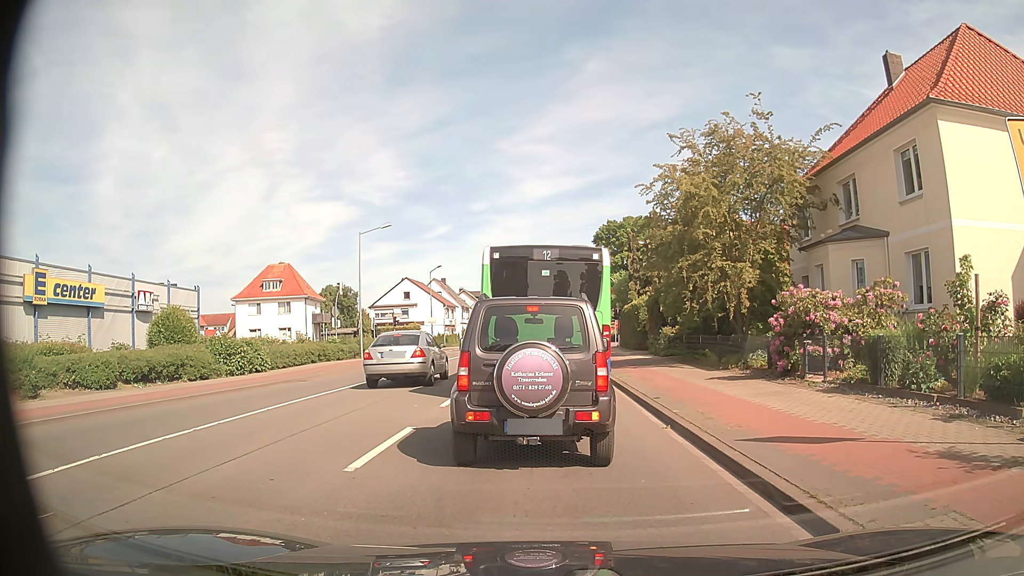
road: secondary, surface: asphalt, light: Day
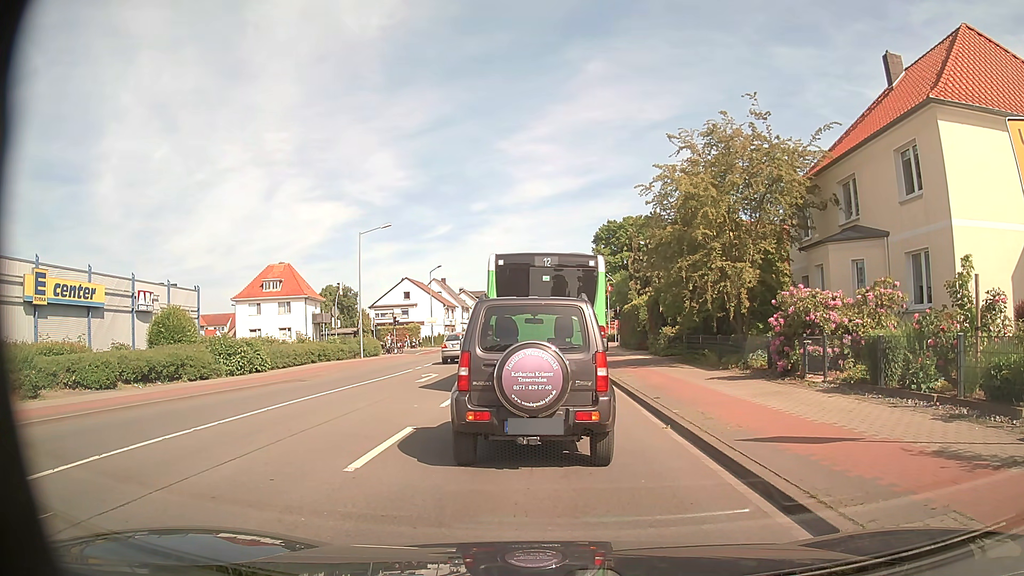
(0.0, 0.0) m; 0°
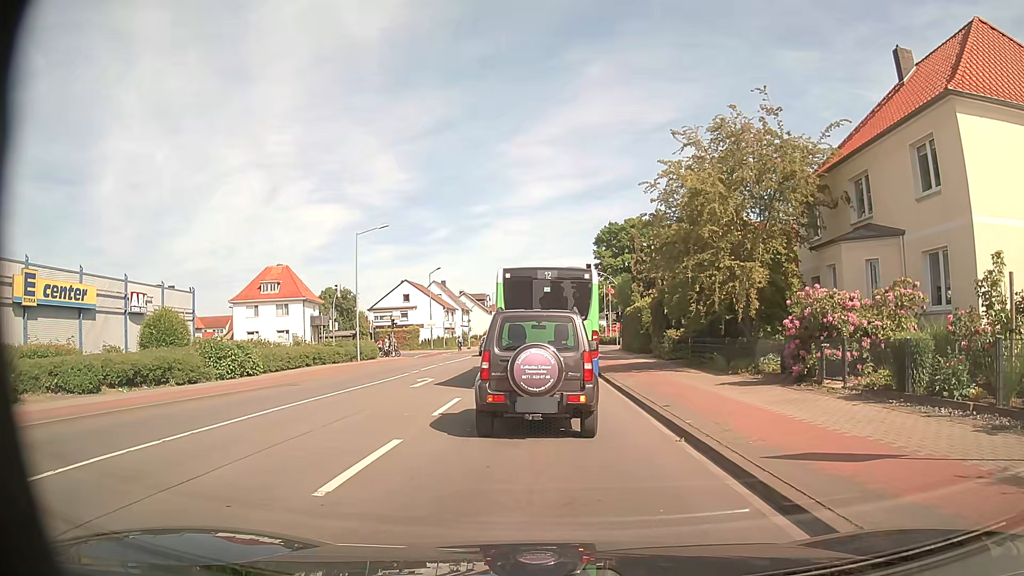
(0.0, +1.0) m; 0°
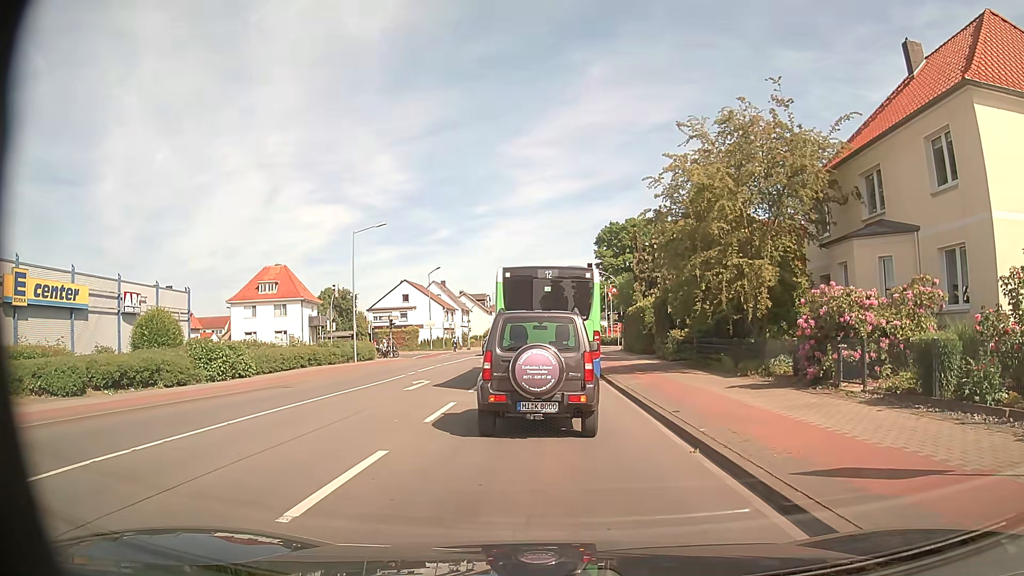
(0.0, +0.9) m; -1°
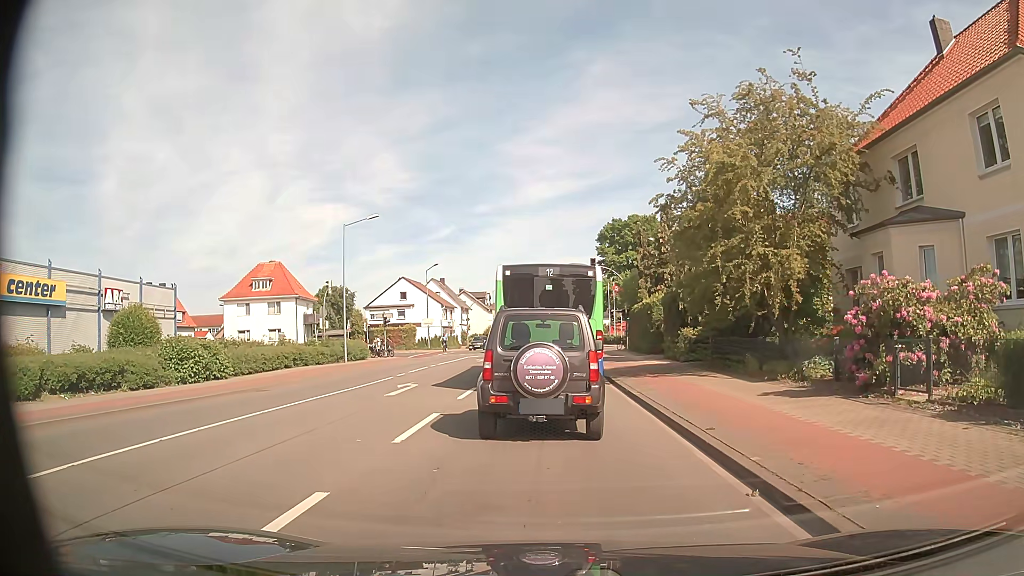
(+0.1, +2.3) m; +2°
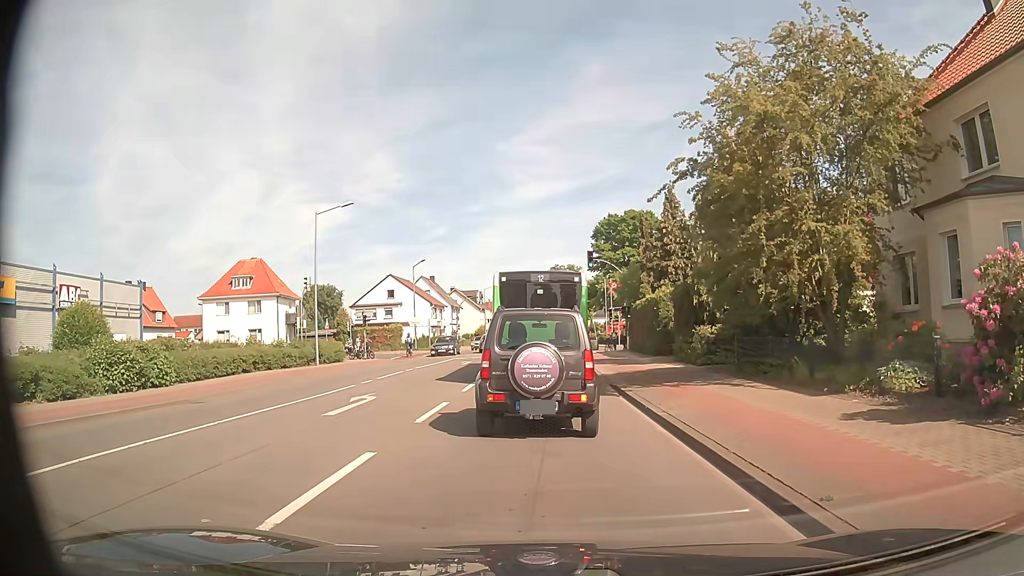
(-0.1, +4.1) m; 0°
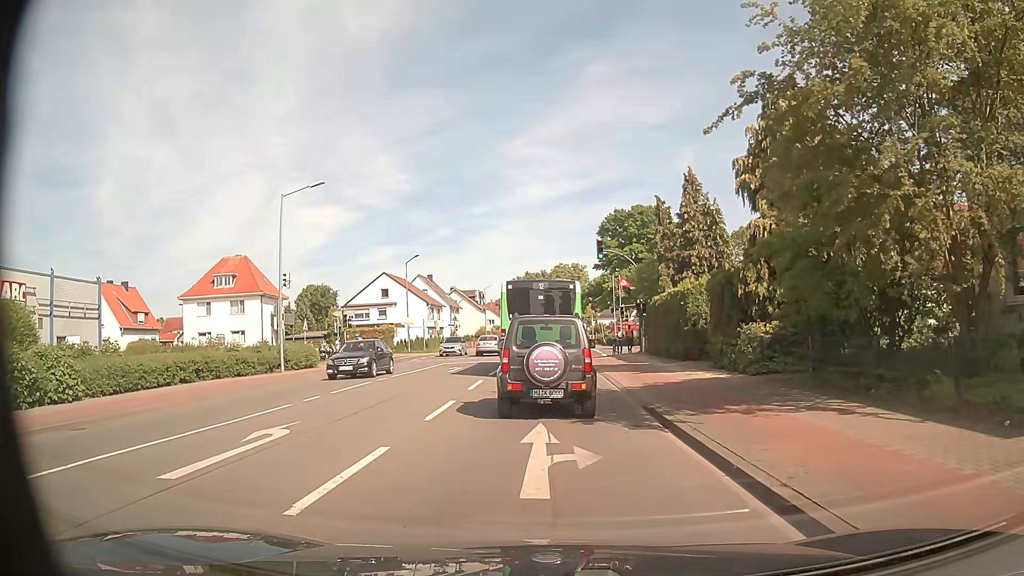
(-0.1, +5.6) m; -1°
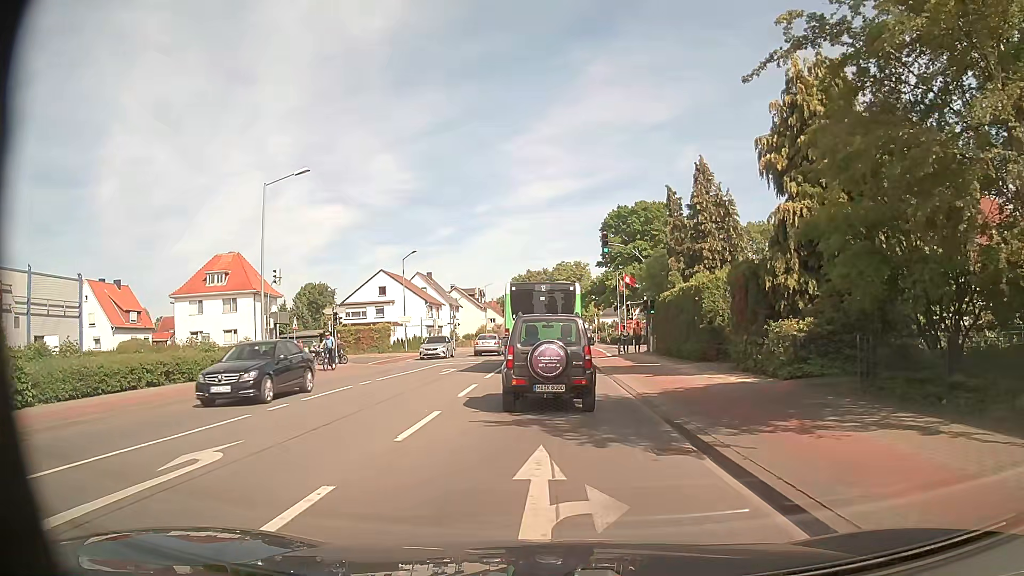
(0.0, +2.3) m; +1°
(0, +10) (-1, +20) (-1, +30) (-1, +40) (-1, +50) (-1, +60) (-1, +70) (-1, +80) (-1, +90) (-1, +100) m
